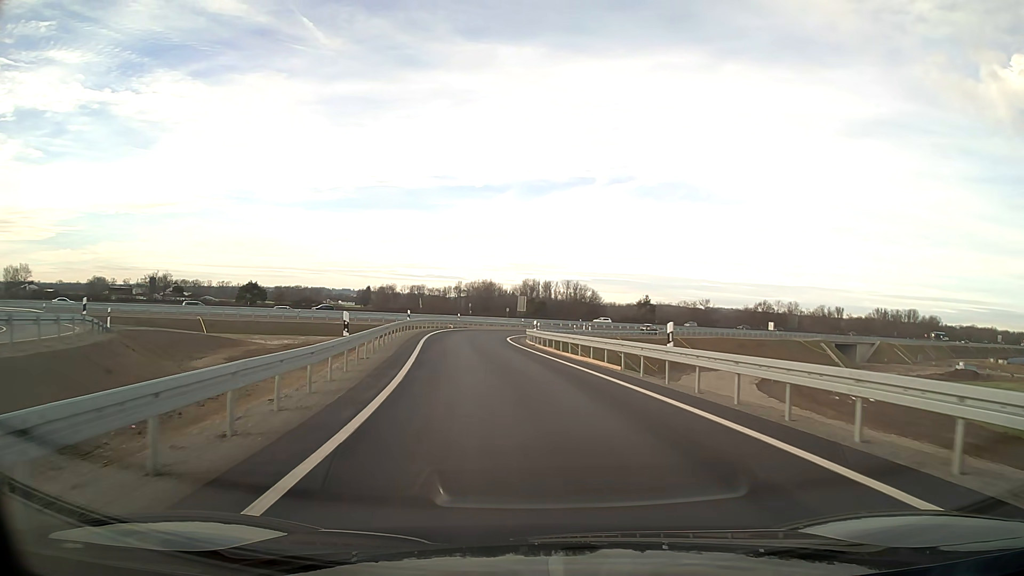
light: Day
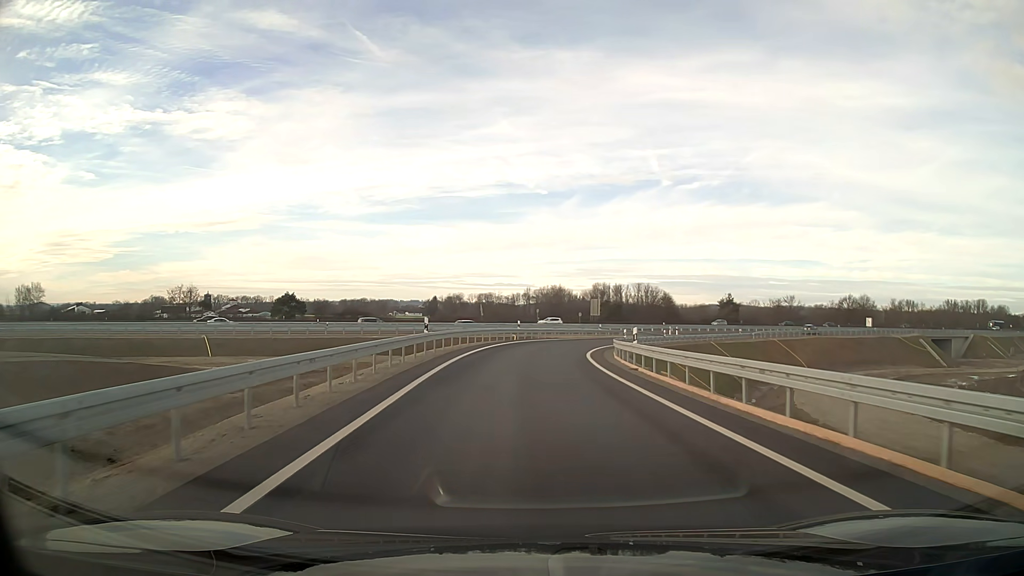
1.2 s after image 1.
(-0.7, +15.7) m; -5°
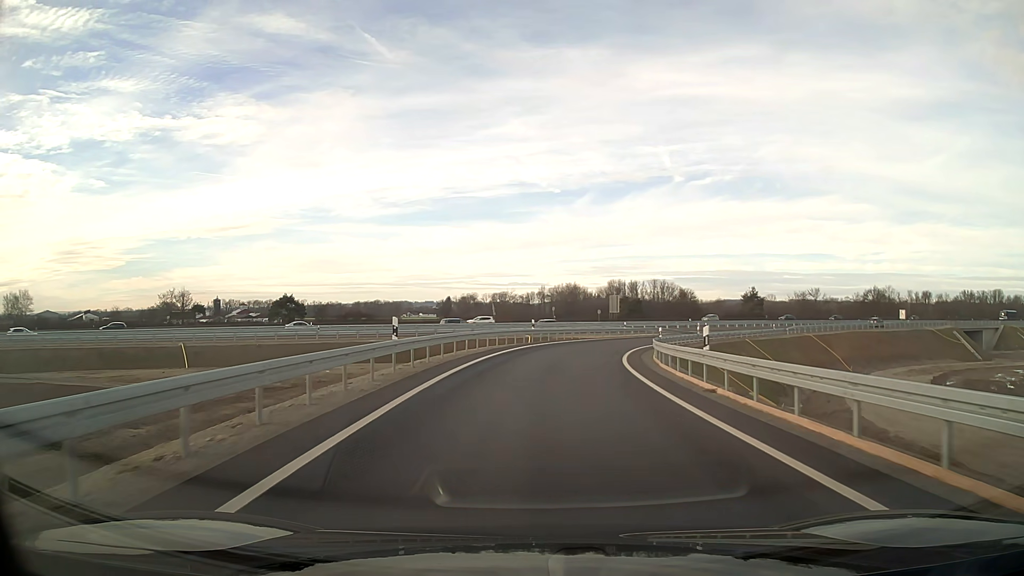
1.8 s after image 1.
(0.0, +8.0) m; 0°
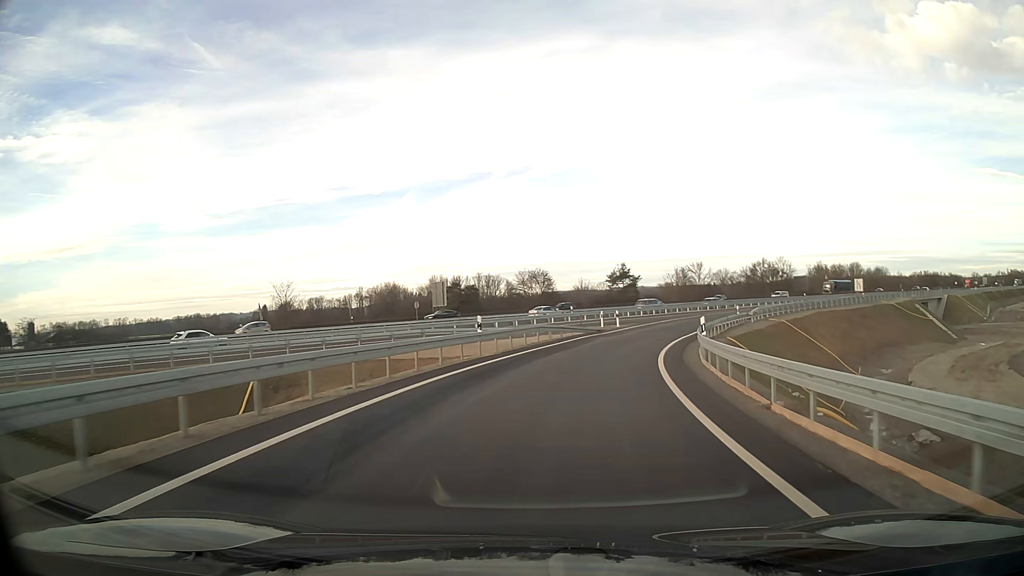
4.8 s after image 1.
(+4.3, +40.0) m; +16°
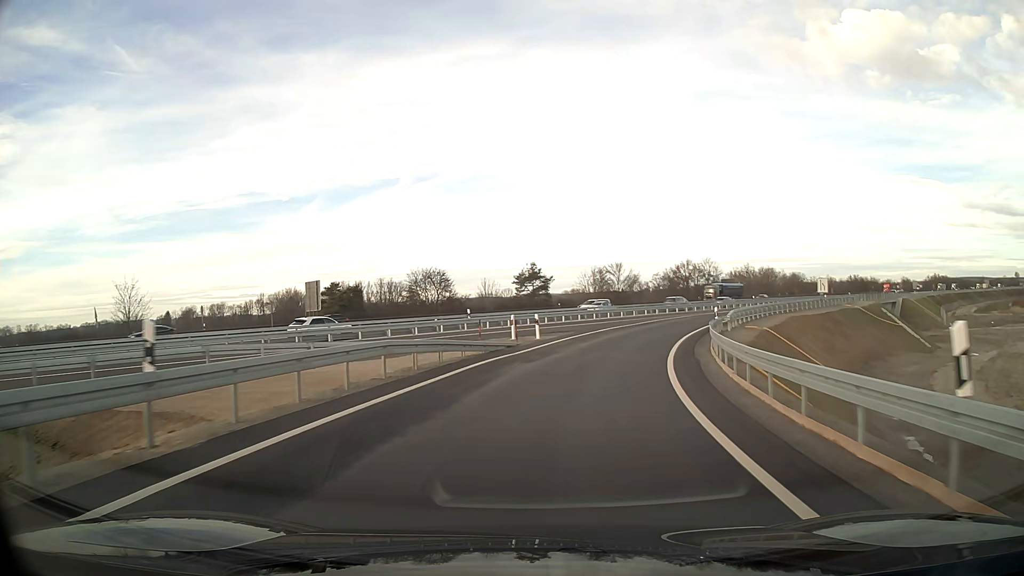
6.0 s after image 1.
(+1.3, +16.2) m; +9°
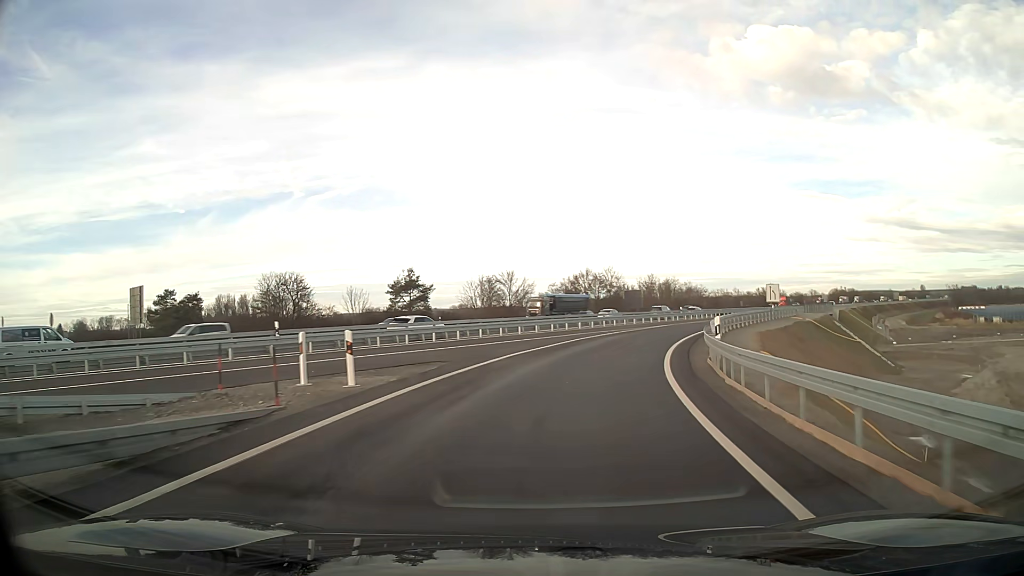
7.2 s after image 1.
(+1.3, +16.3) m; +9°
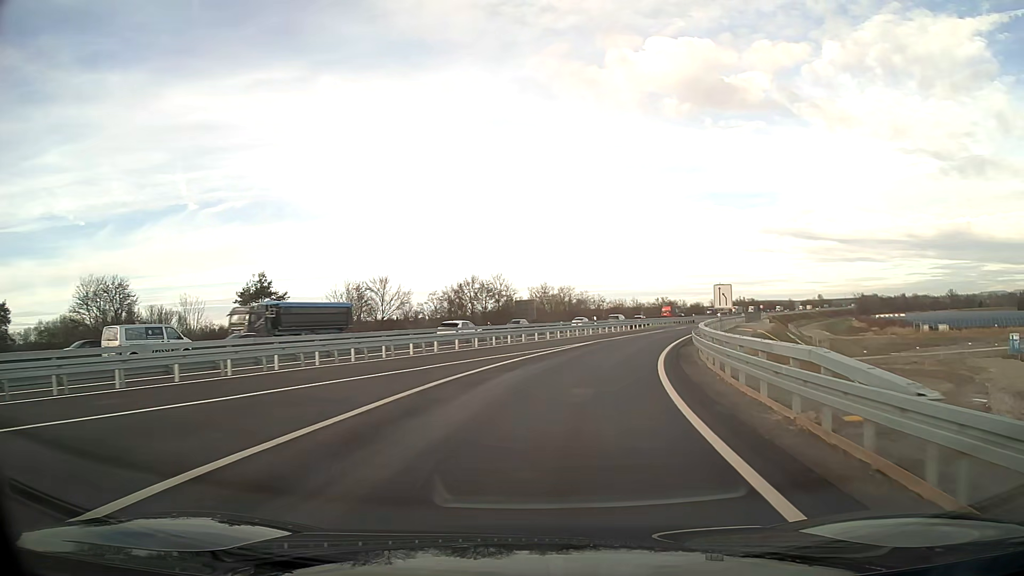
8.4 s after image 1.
(+1.3, +16.1) m; +9°
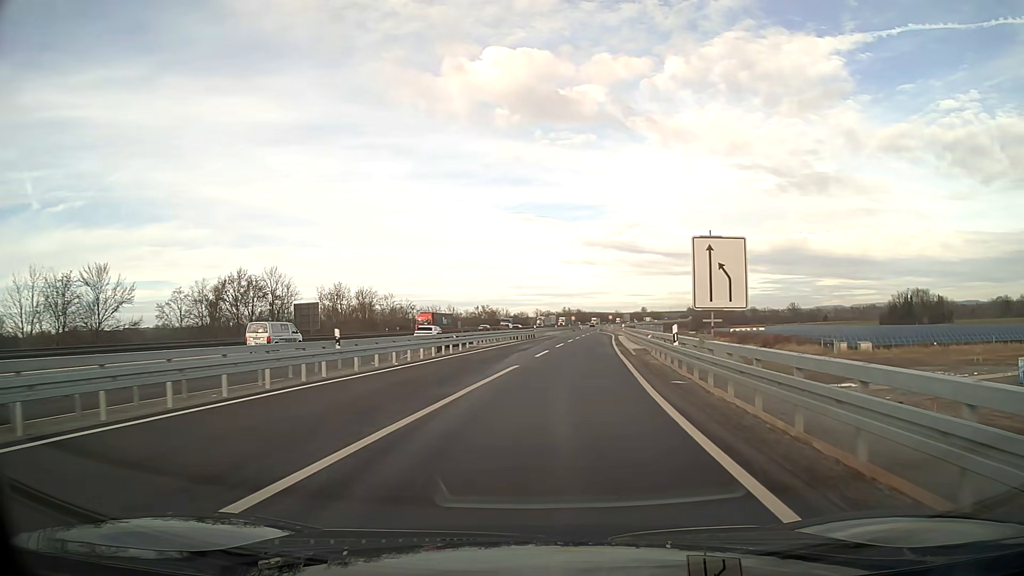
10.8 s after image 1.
(+4.4, +31.5) m; +14°
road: motorway_link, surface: asphalt
